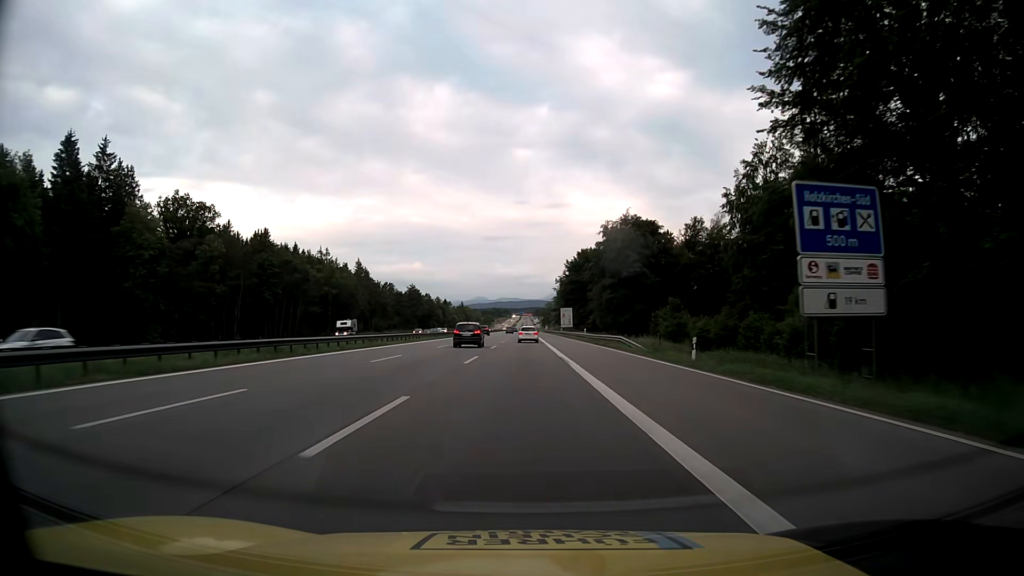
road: motorway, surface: asphalt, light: Day
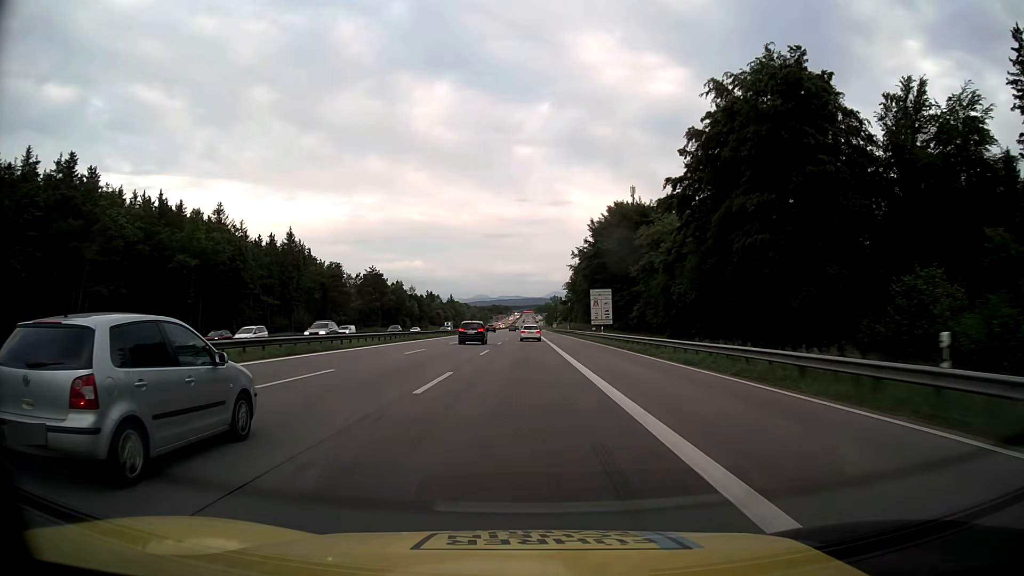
(-0.3, +65.9) m; 0°
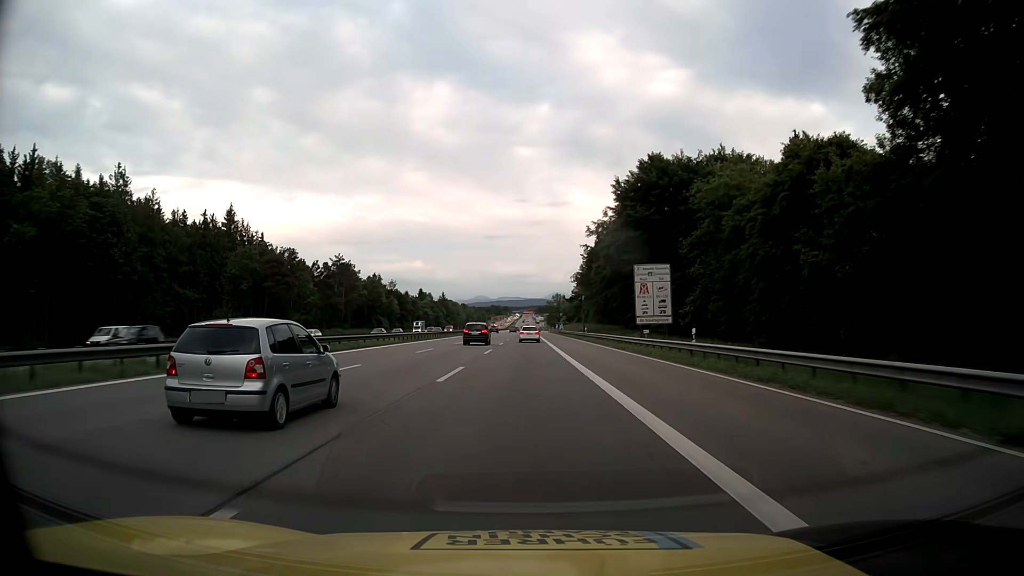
(-0.1, +32.9) m; 0°
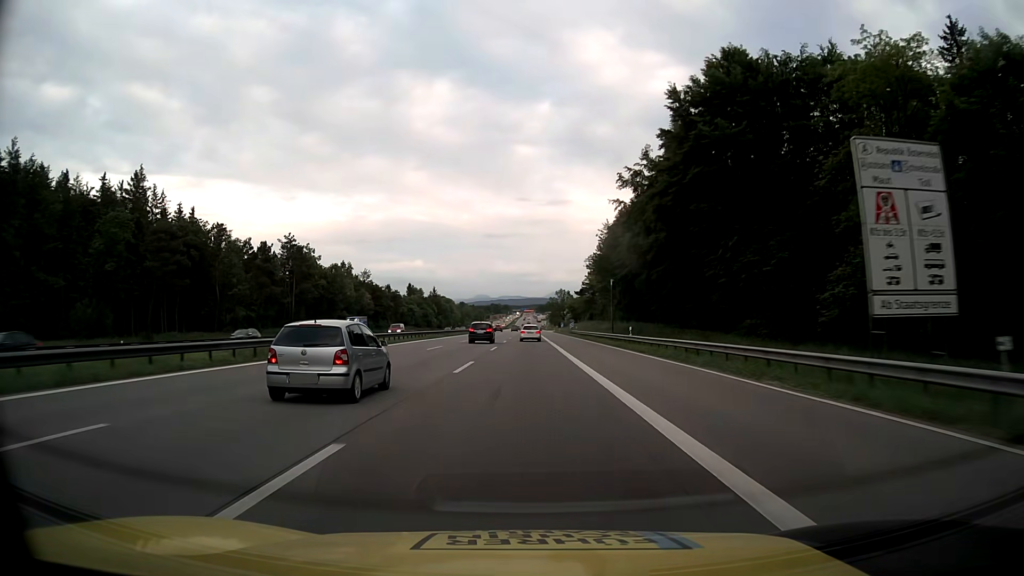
(0.0, +32.8) m; 0°
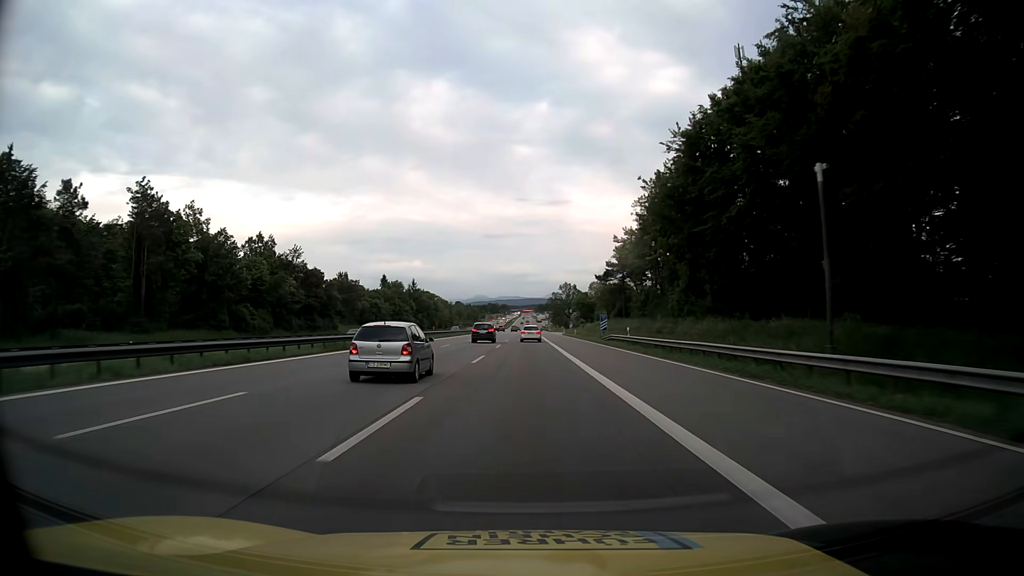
(0.0, +48.9) m; 0°
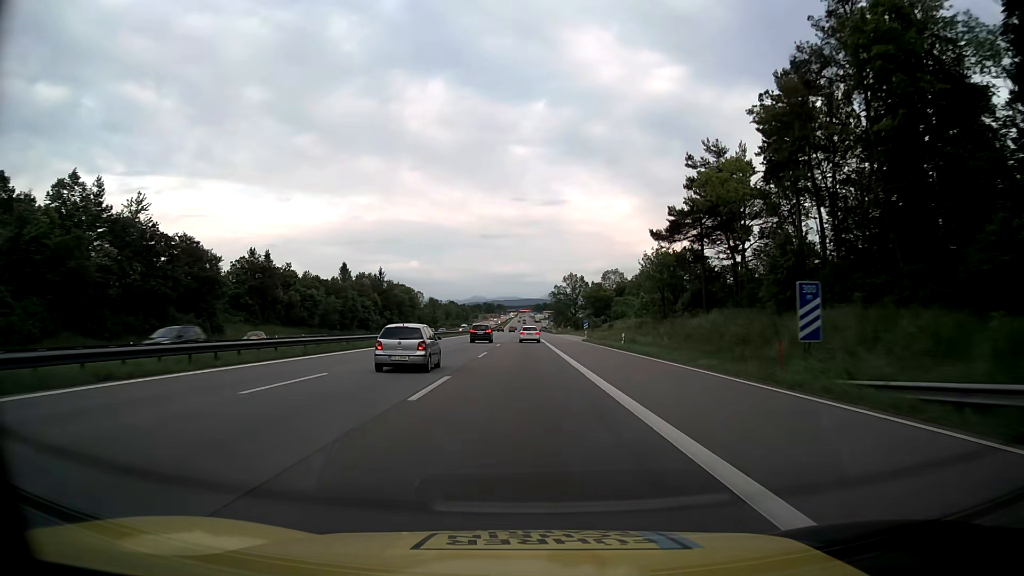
(+0.2, +48.7) m; 0°
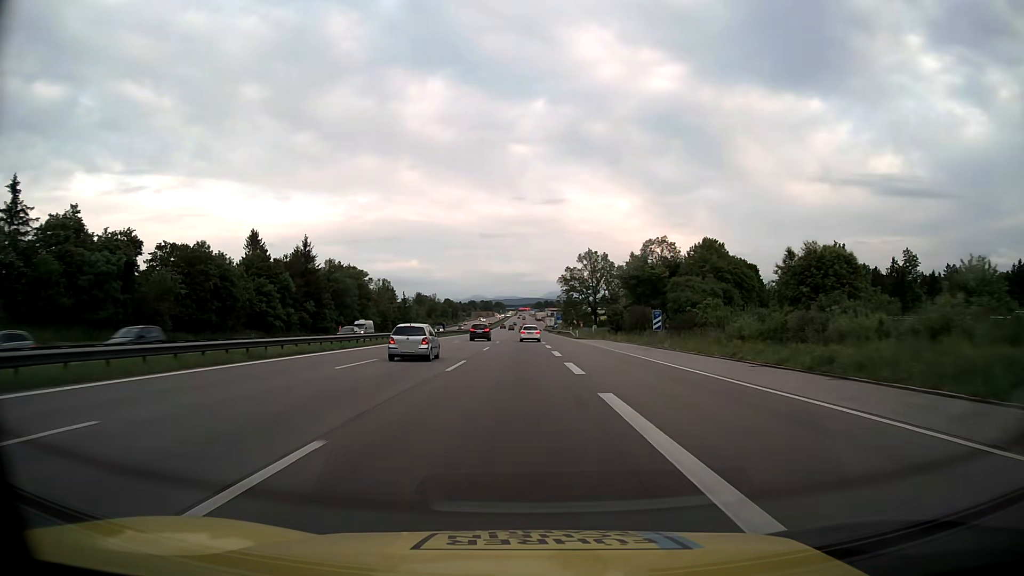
(+0.1, +64.7) m; 0°
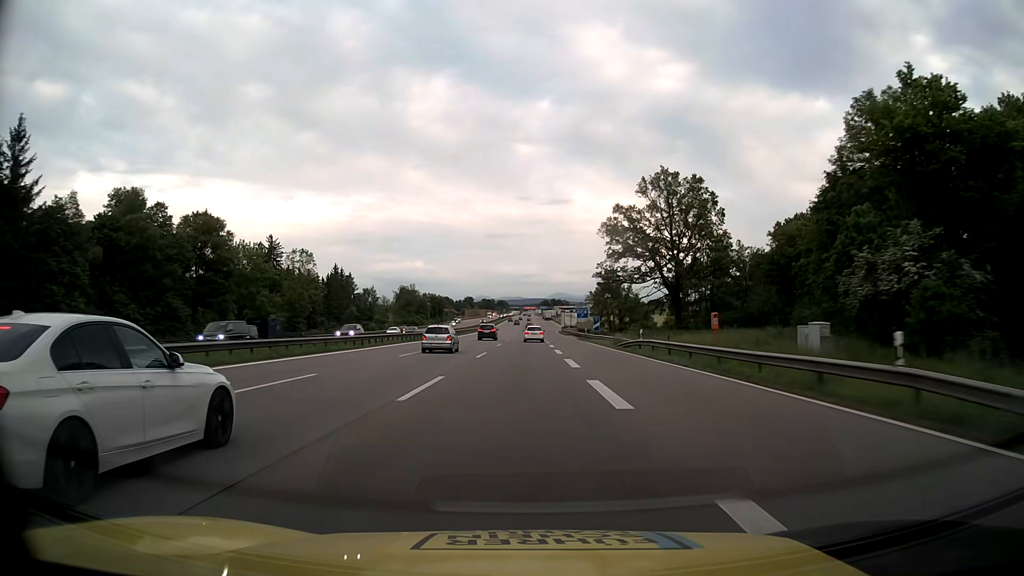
(-0.4, +80.4) m; -1°
